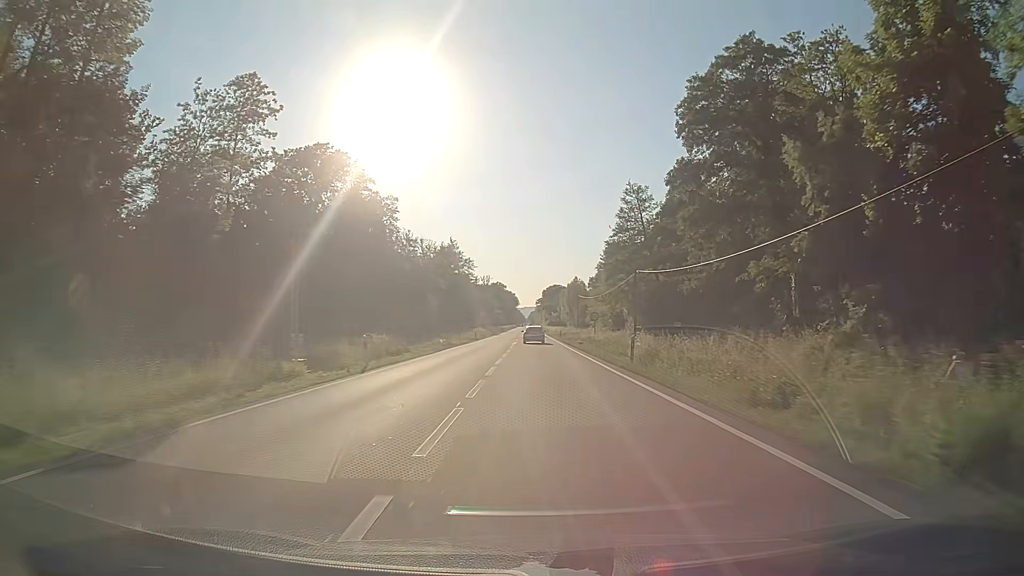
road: primary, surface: asphalt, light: Day
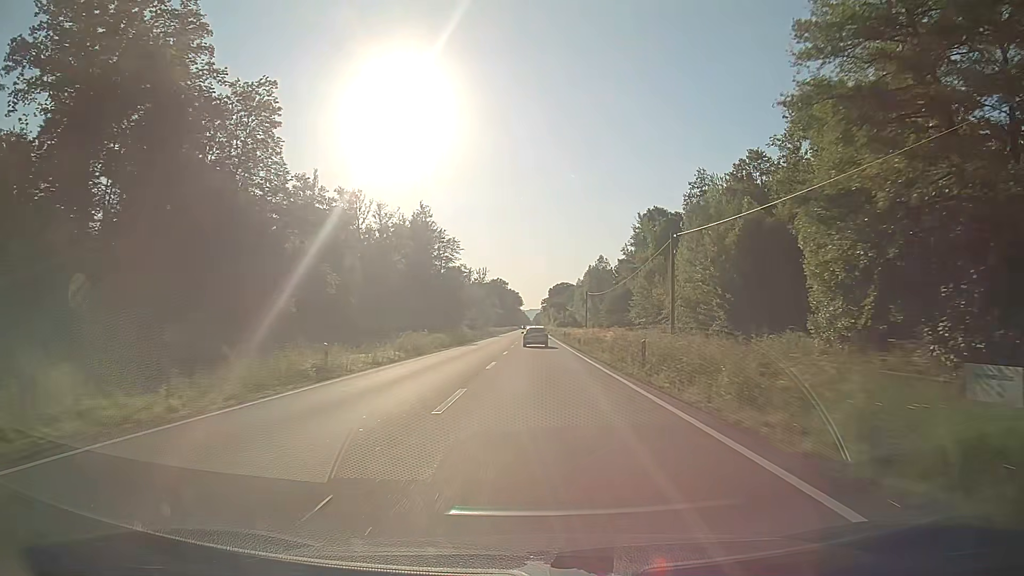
(+0.2, +56.2) m; 0°
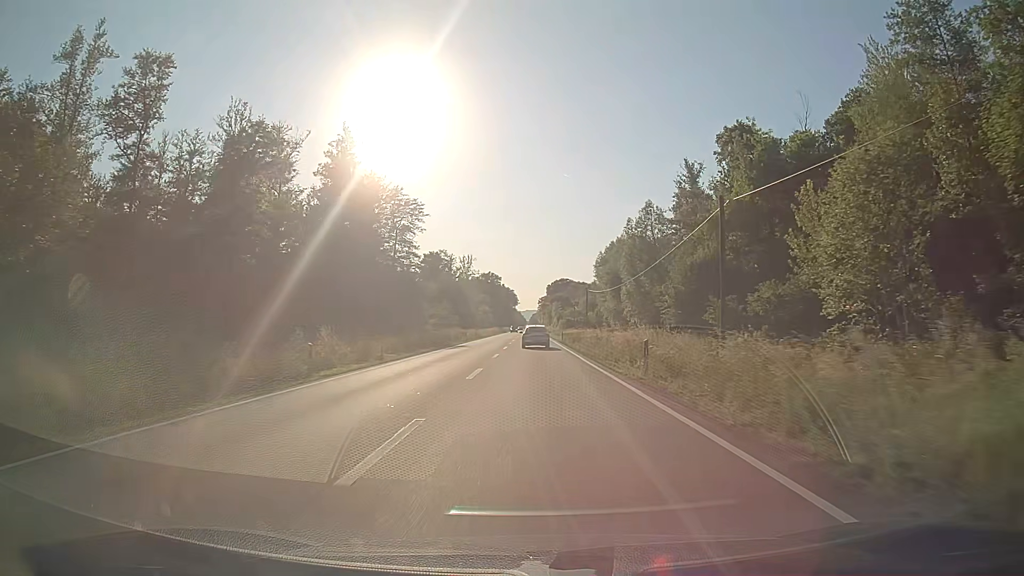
(+0.1, +53.0) m; 0°
(0, +10) (0, +20) (0, +30) (0, +40) (0, +50) (0, +60) (0, +70) (0, +80) (0, +90) (0, +100) m
